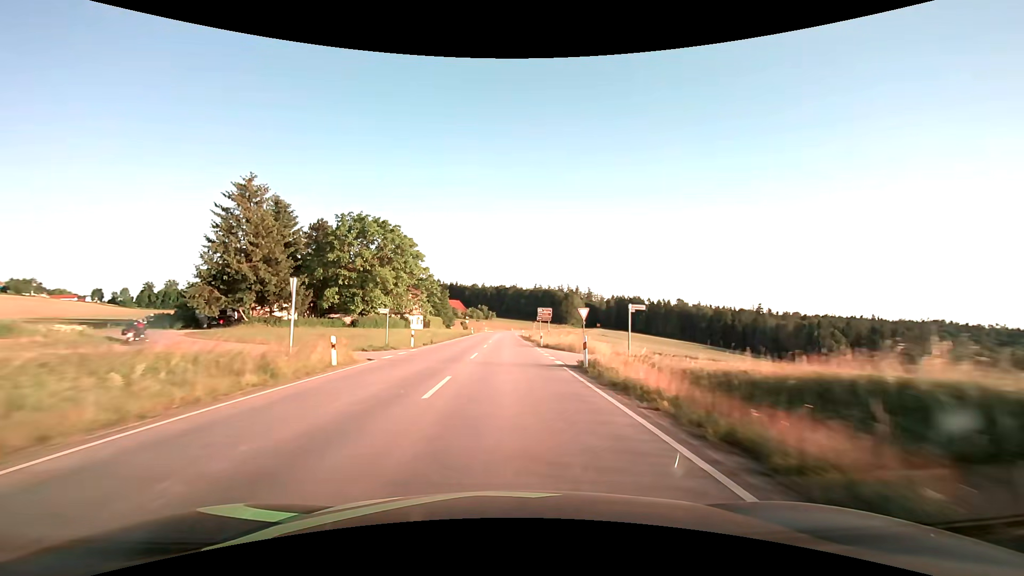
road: secondary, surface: asphalt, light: Day
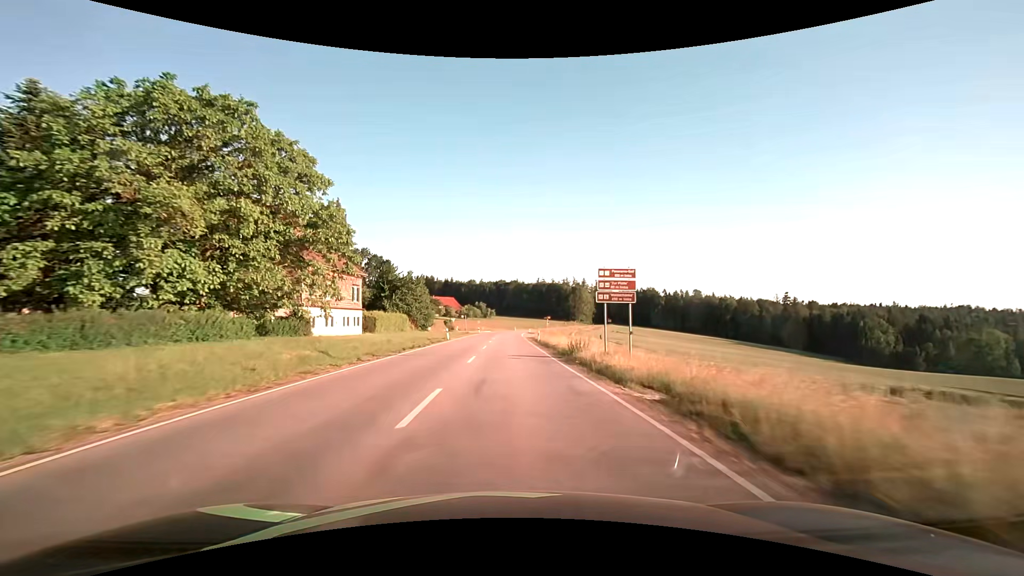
(-0.1, +38.4) m; 0°
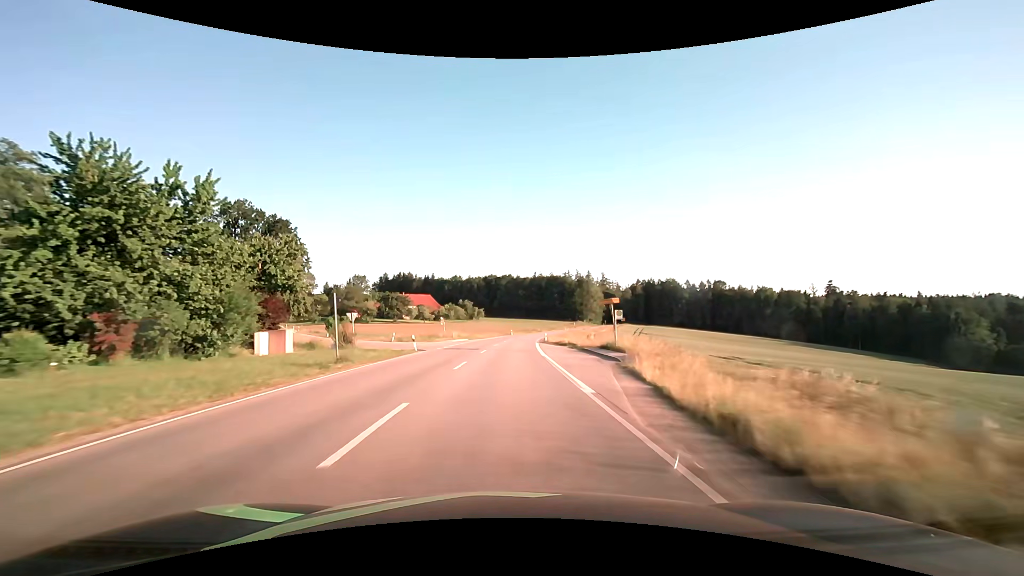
(+0.3, +61.4) m; +1°
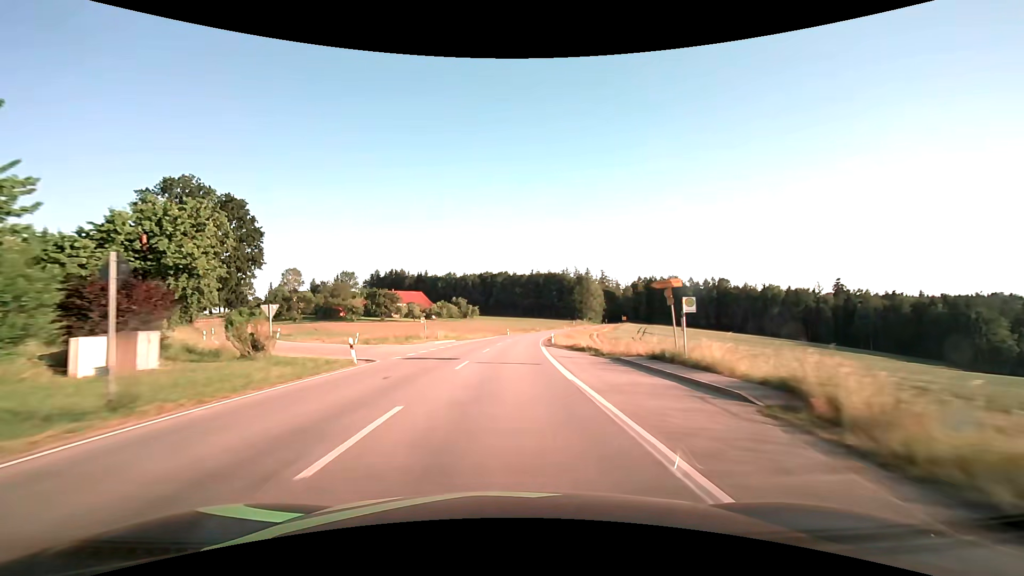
(0.0, +12.4) m; 0°
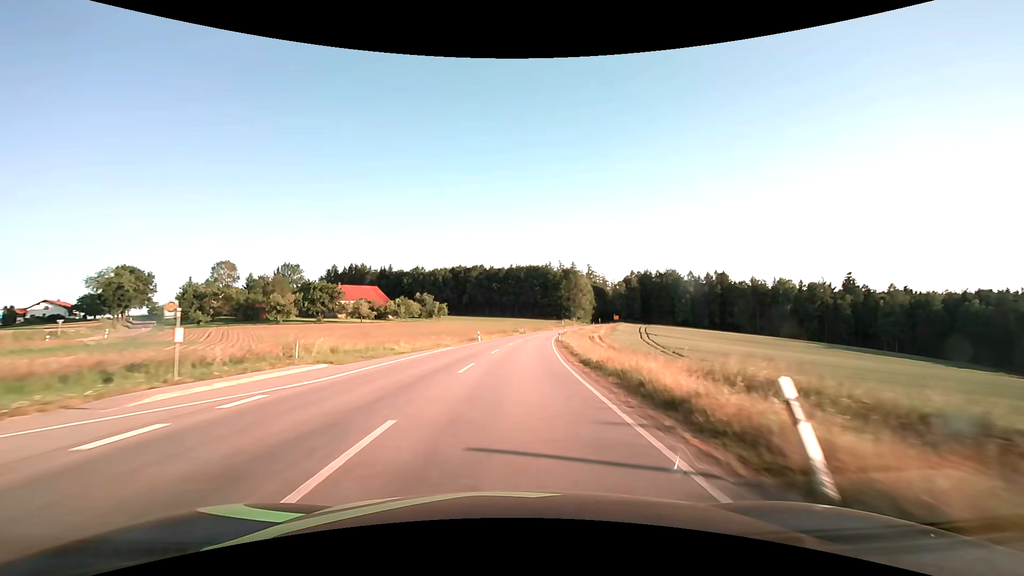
(+0.7, +37.2) m; +3°
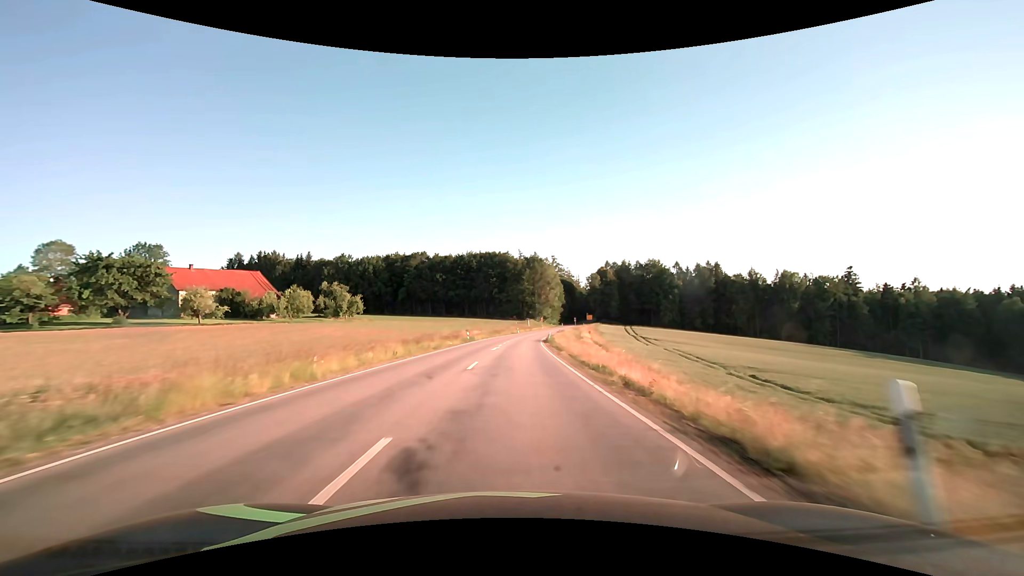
(+2.2, +49.8) m; +5°
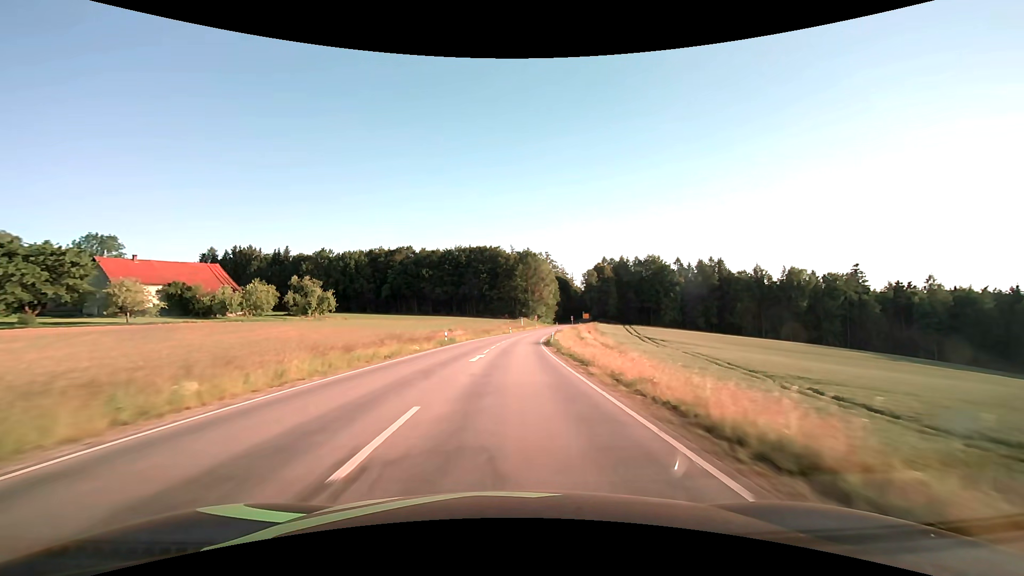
(+0.1, +12.5) m; +1°
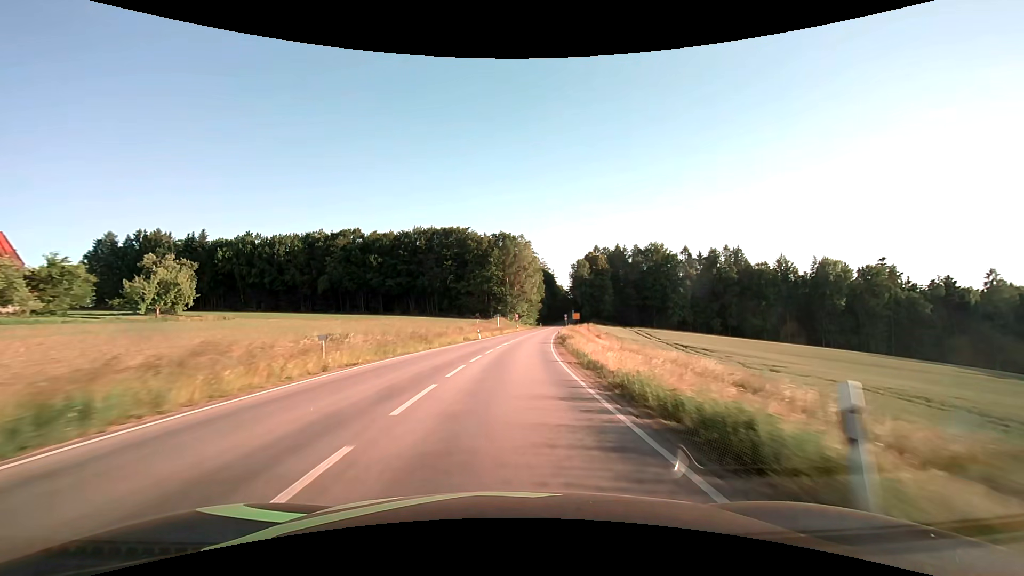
(+0.9, +37.5) m; +3°
(0, +10) (0, +20) (+1, +30) (+2, +40) (+2, +50) (+3, +60) (+4, +70) (+6, +80) (+7, +90) (+8, +100) m
